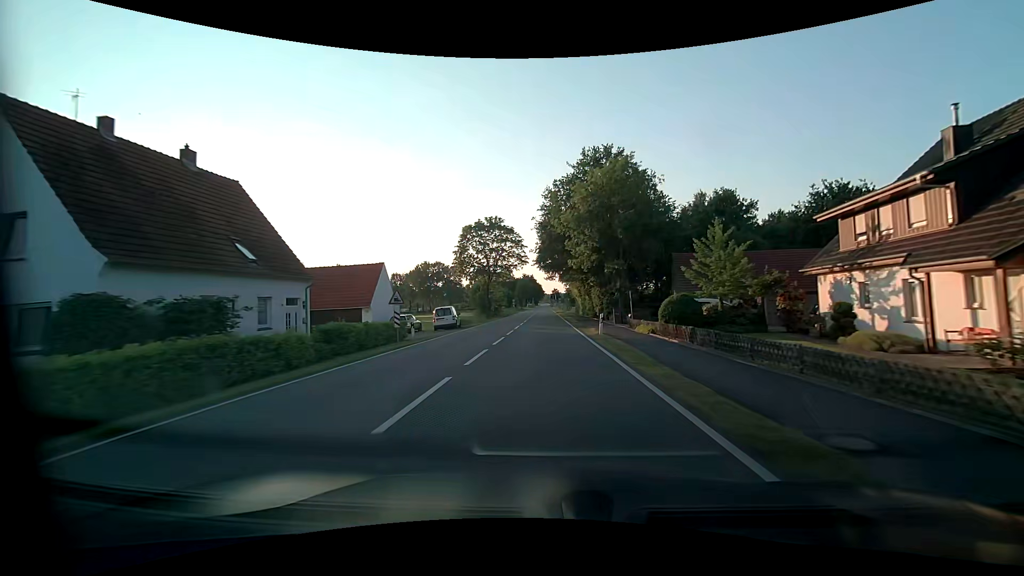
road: tertiary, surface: asphalt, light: Day
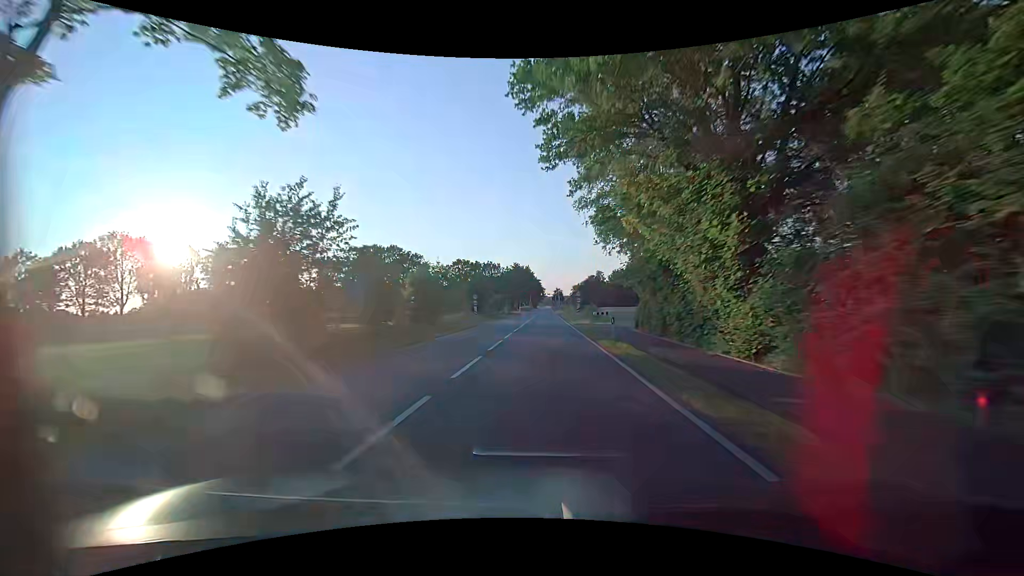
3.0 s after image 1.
(+0.1, +56.6) m; 0°
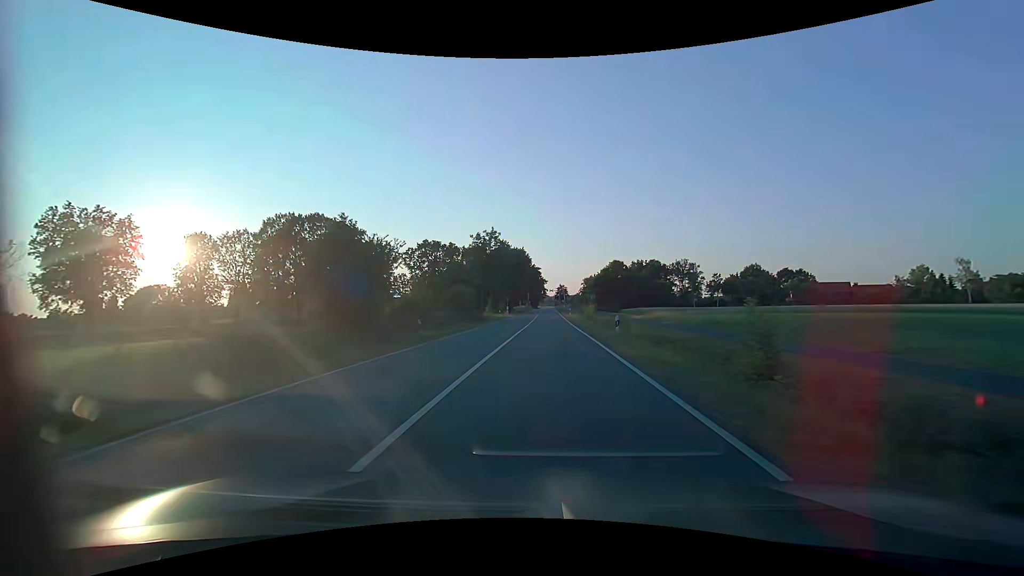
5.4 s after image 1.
(-0.1, +45.0) m; 0°
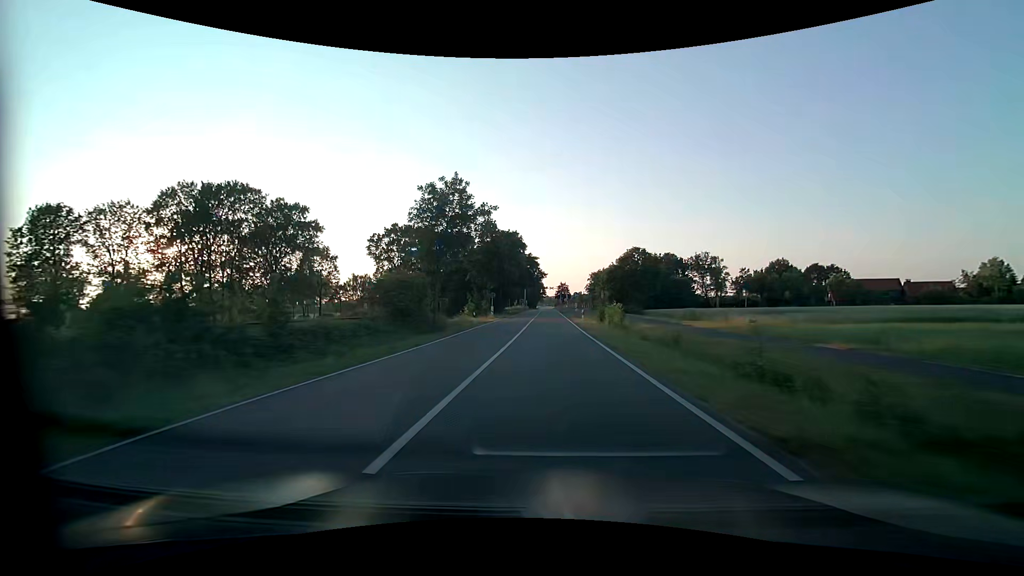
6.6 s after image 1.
(0.0, +22.5) m; 0°
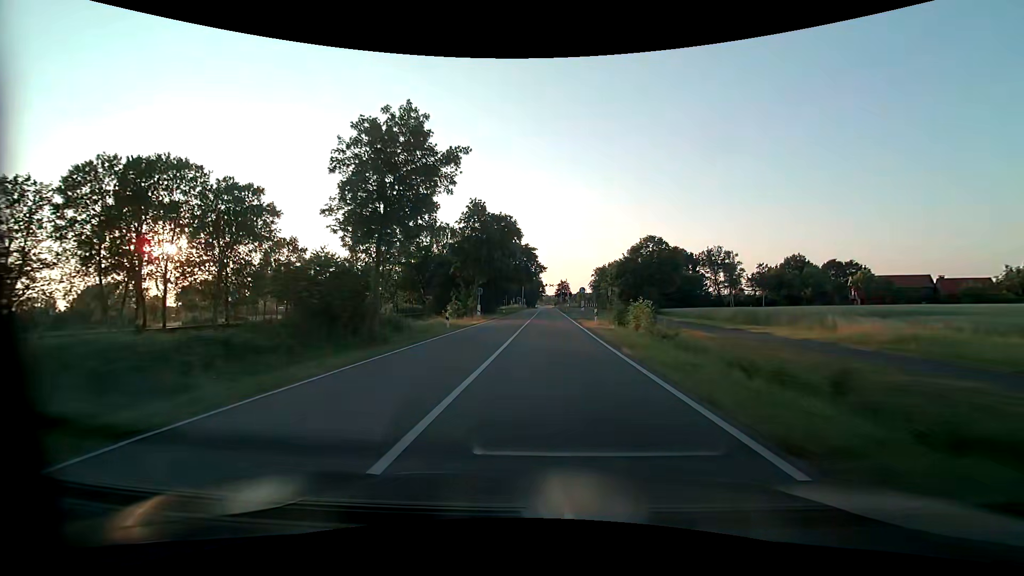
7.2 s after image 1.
(0.0, +11.3) m; 0°
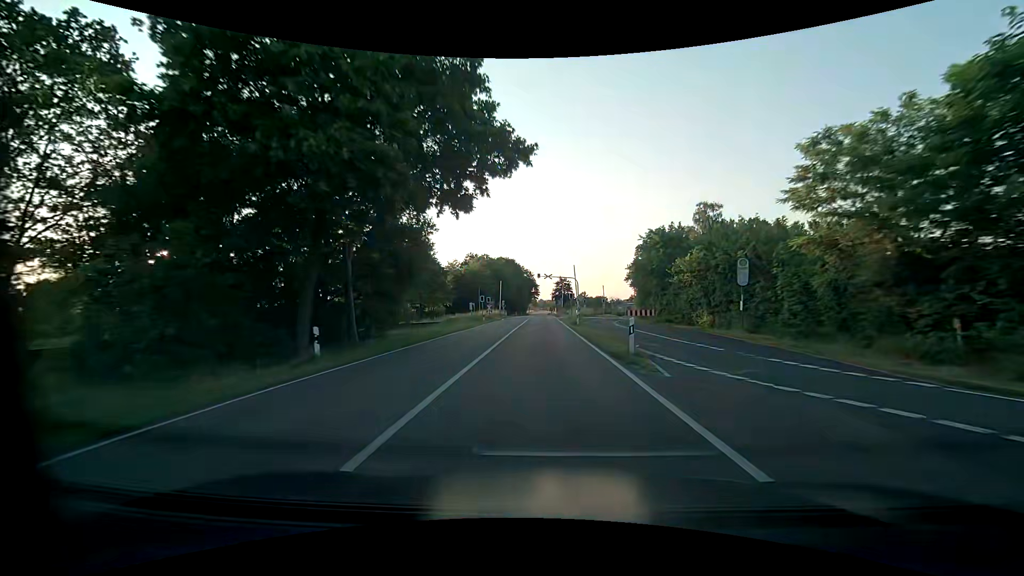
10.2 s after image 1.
(+0.5, +56.2) m; +1°
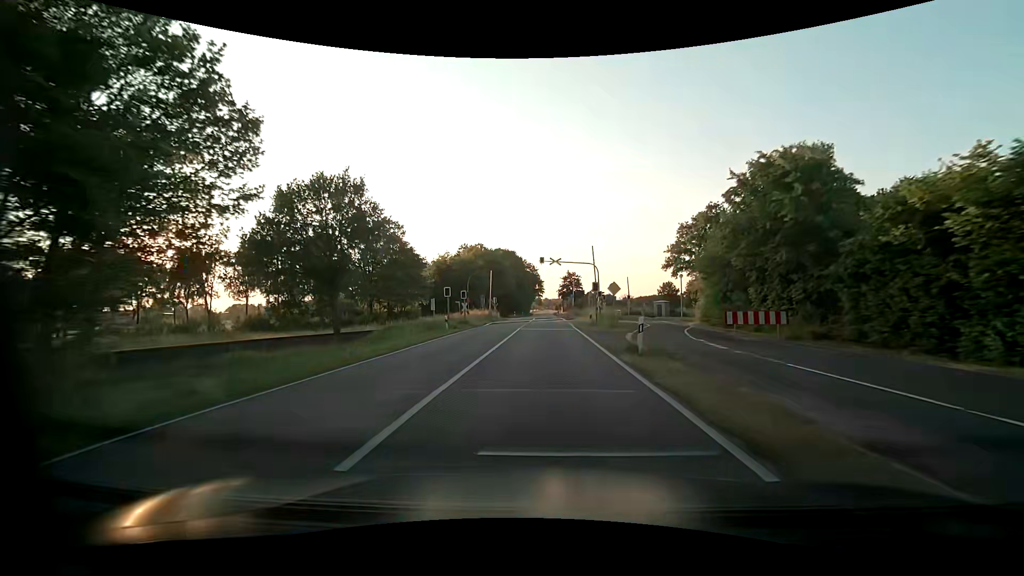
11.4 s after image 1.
(-0.2, +22.5) m; -1°
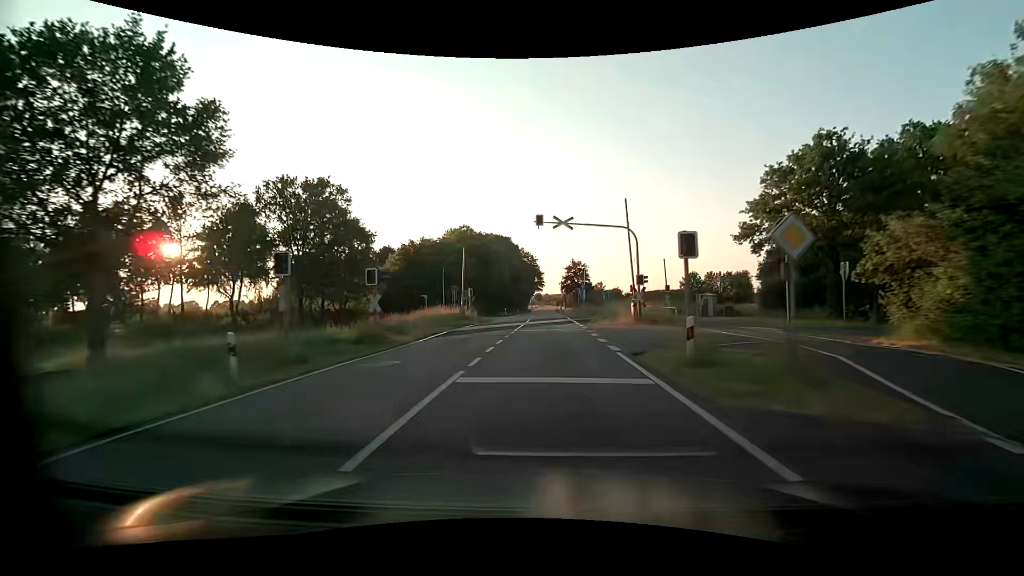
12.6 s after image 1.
(0.0, +21.3) m; 0°
(0, +10) (0, +20) (0, +30) (0, +40) (0, +50) (0, +60) (0, +70) (0, +80) (0, +90) (0, +100) m
